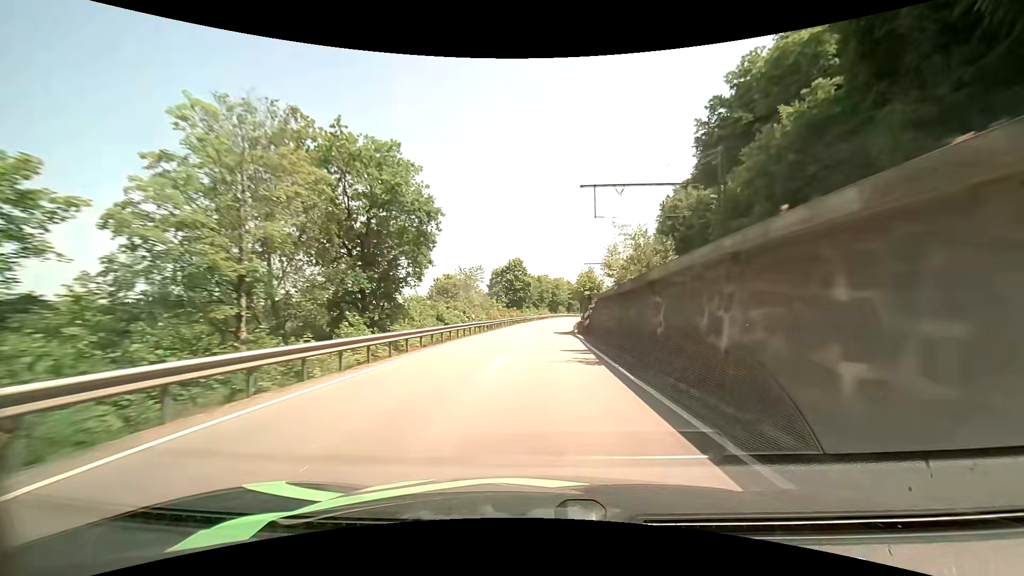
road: primary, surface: asphalt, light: Day
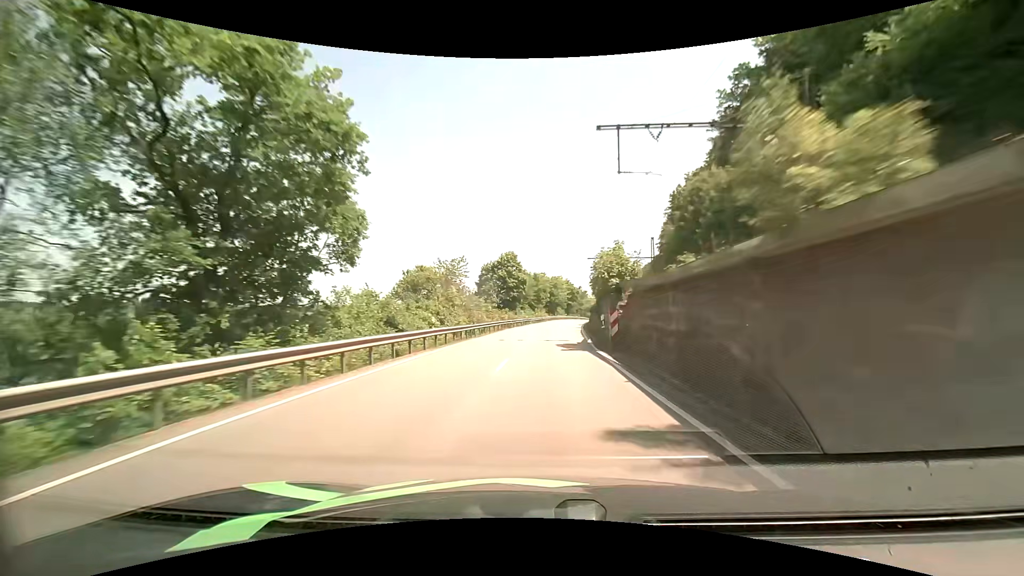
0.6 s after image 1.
(+0.2, +12.4) m; +1°
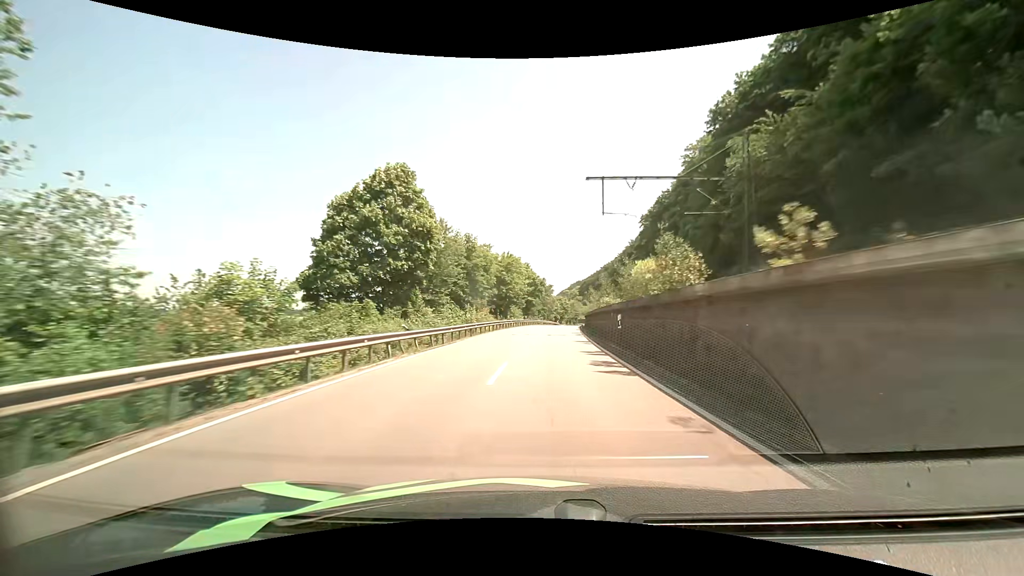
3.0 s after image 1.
(+1.7, +49.4) m; +5°
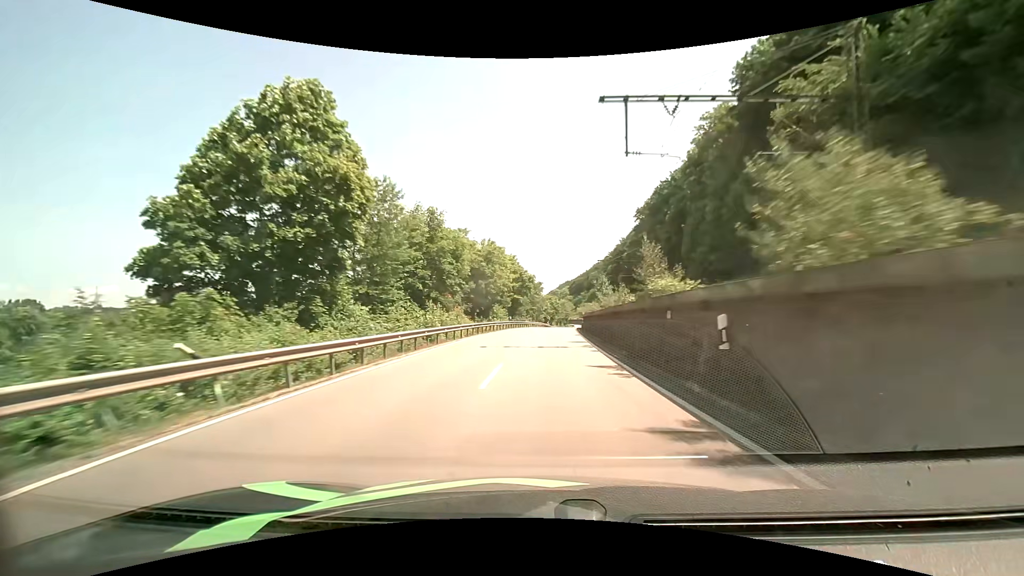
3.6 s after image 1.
(+0.1, +12.3) m; +1°
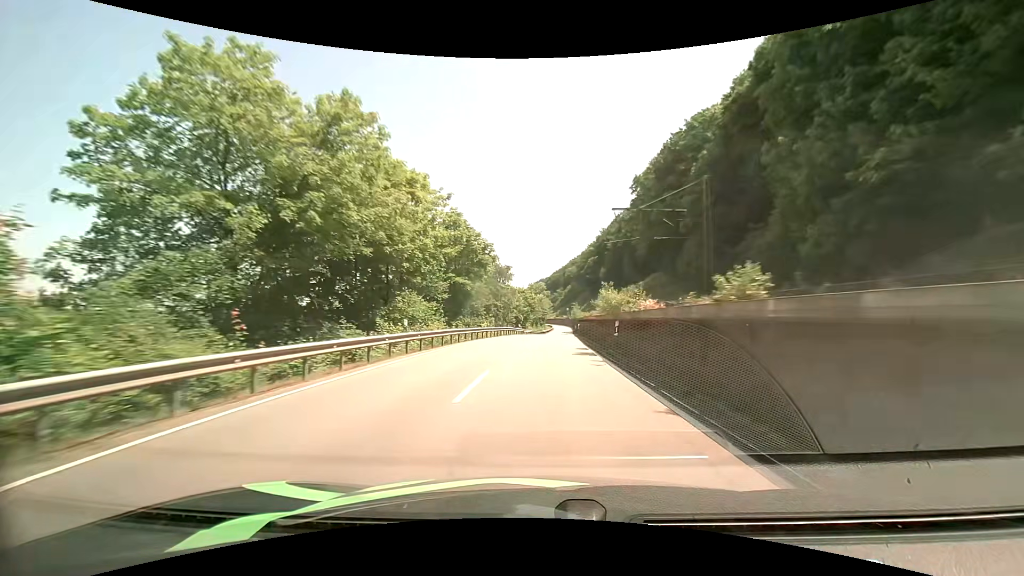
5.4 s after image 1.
(+1.0, +37.0) m; +3°
(0, +10) (0, +20) (0, +30) (+1, +40) (+1, +50) (+2, +60) (+2, +70) (+3, +80) (+4, +90) (+5, +100) m
